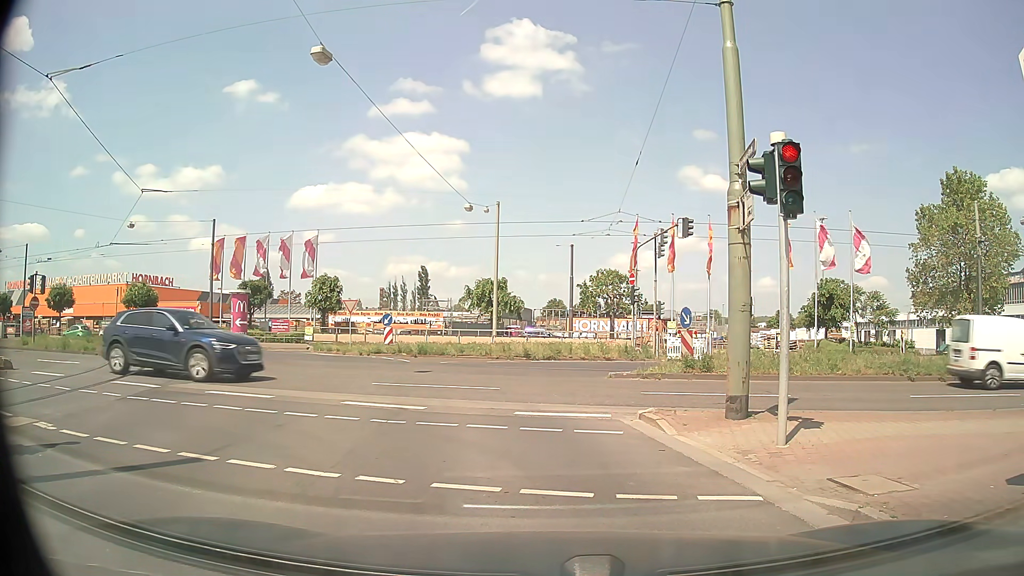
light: Day
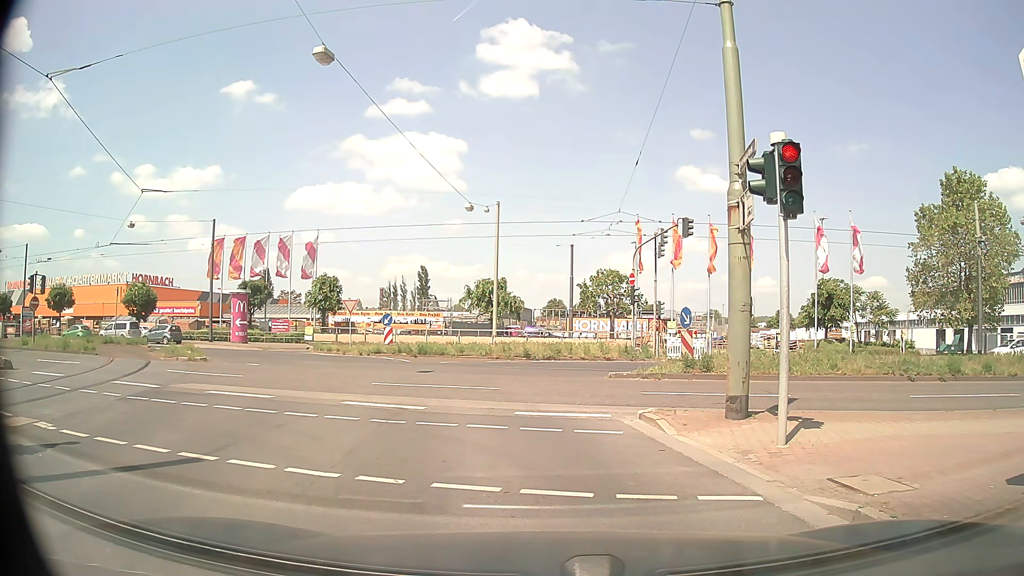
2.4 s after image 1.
(0.0, 0.0) m; 0°
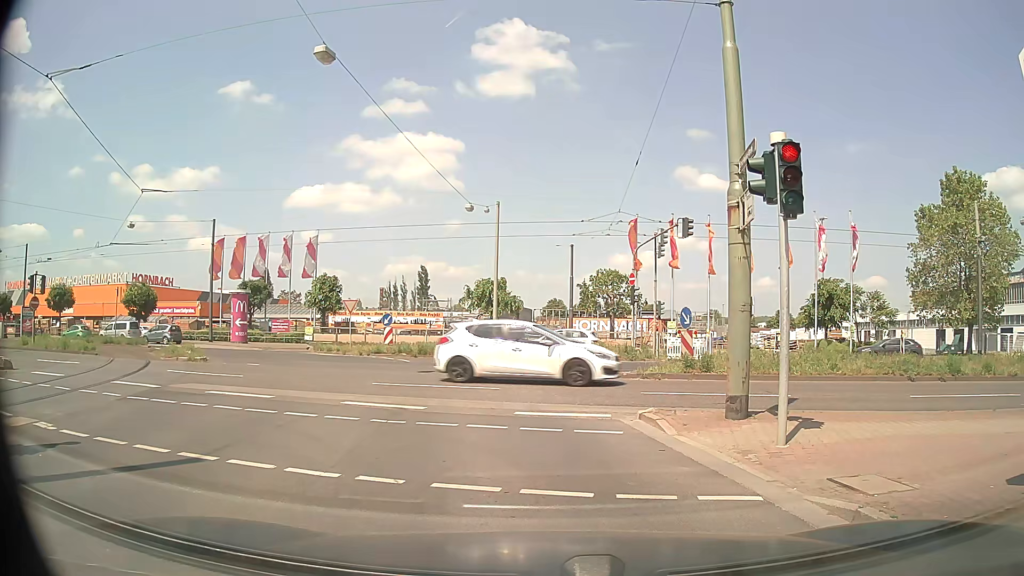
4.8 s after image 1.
(0.0, 0.0) m; 0°
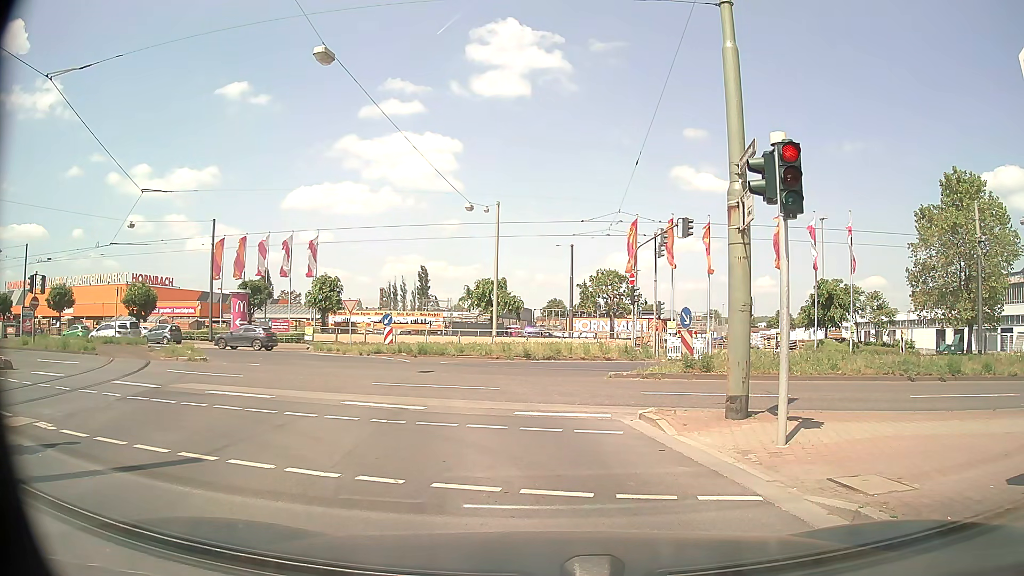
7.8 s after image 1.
(0.0, 0.0) m; 0°
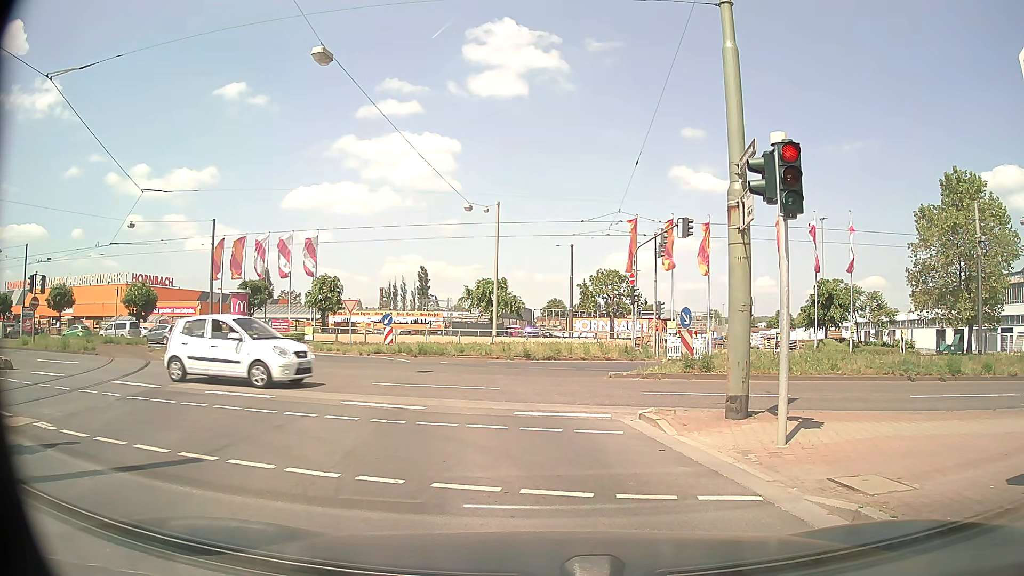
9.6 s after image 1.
(0.0, 0.0) m; 0°
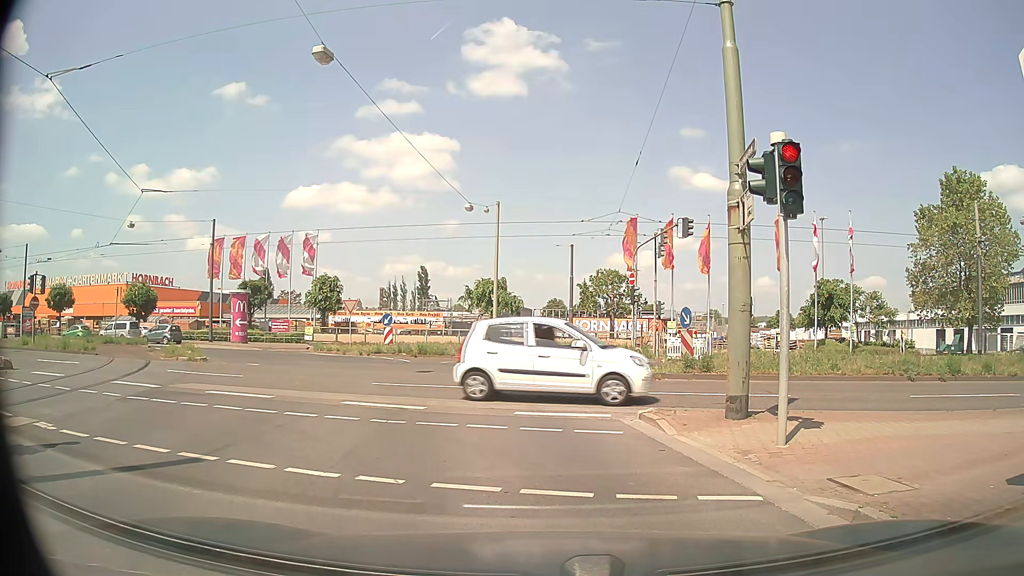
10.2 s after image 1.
(0.0, 0.0) m; 0°
